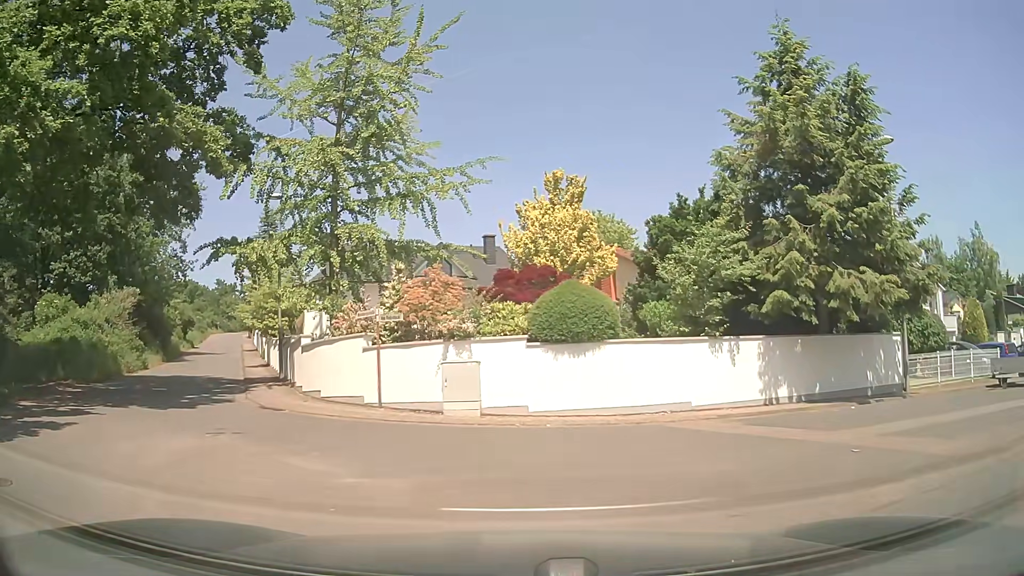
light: Day
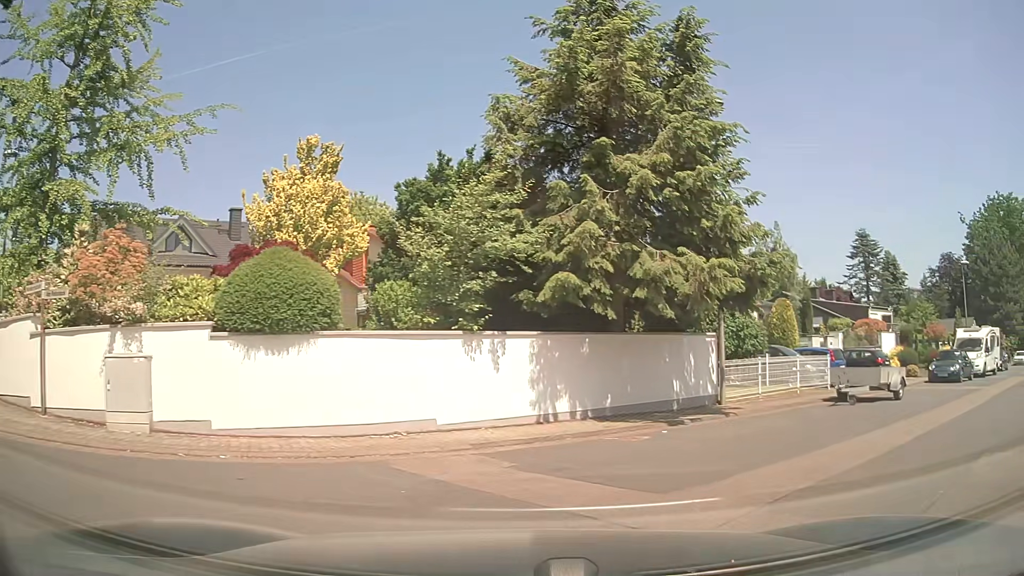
(+0.7, +4.2) m; +21°
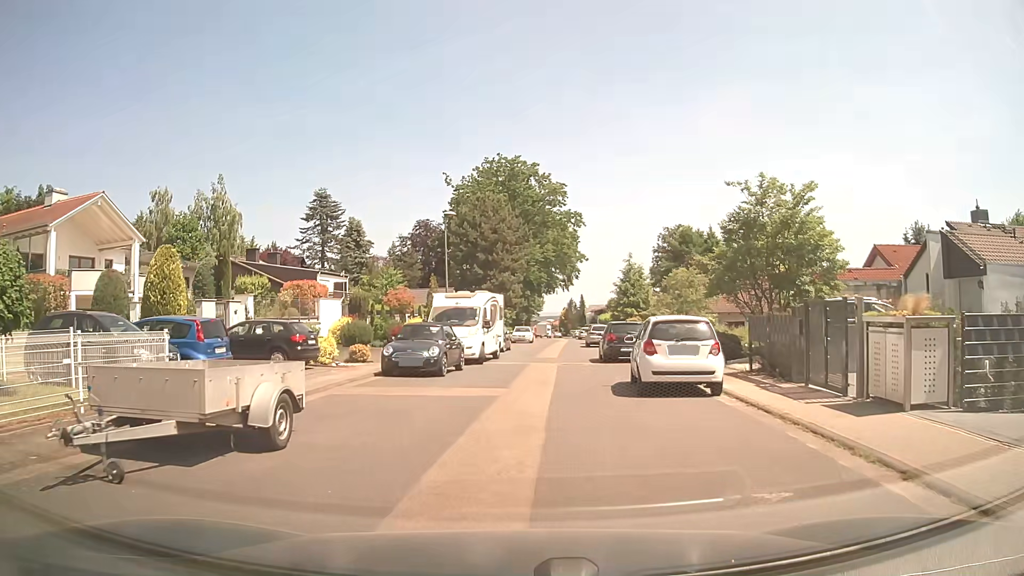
(+6.1, +10.4) m; +46°
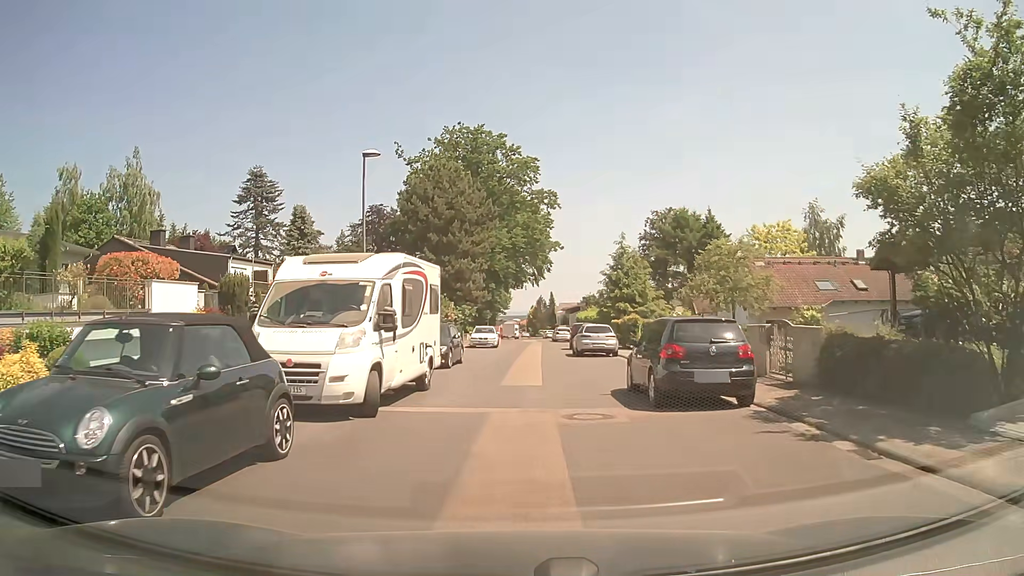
(+0.3, +13.7) m; +3°
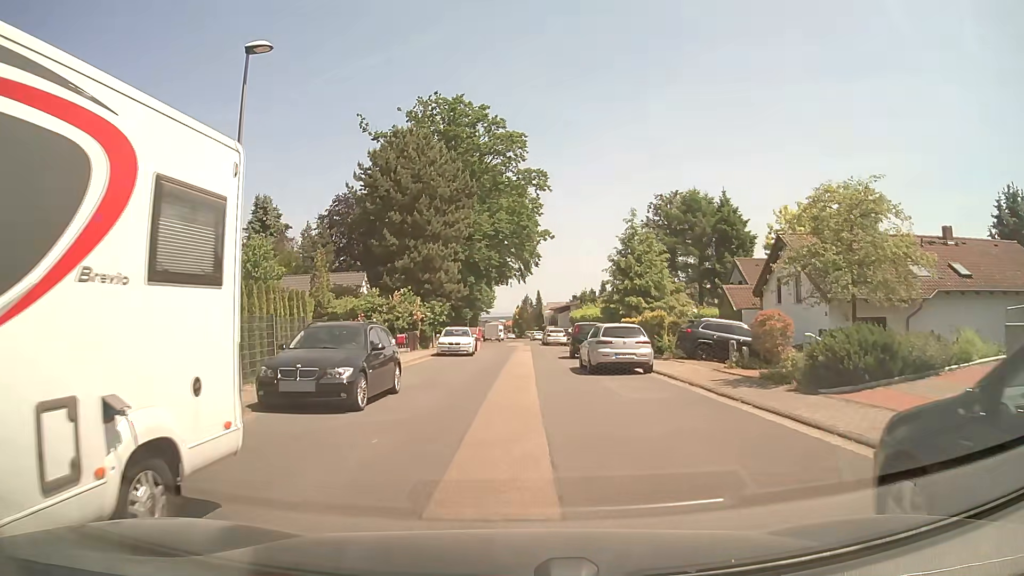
(+0.2, +10.5) m; +1°
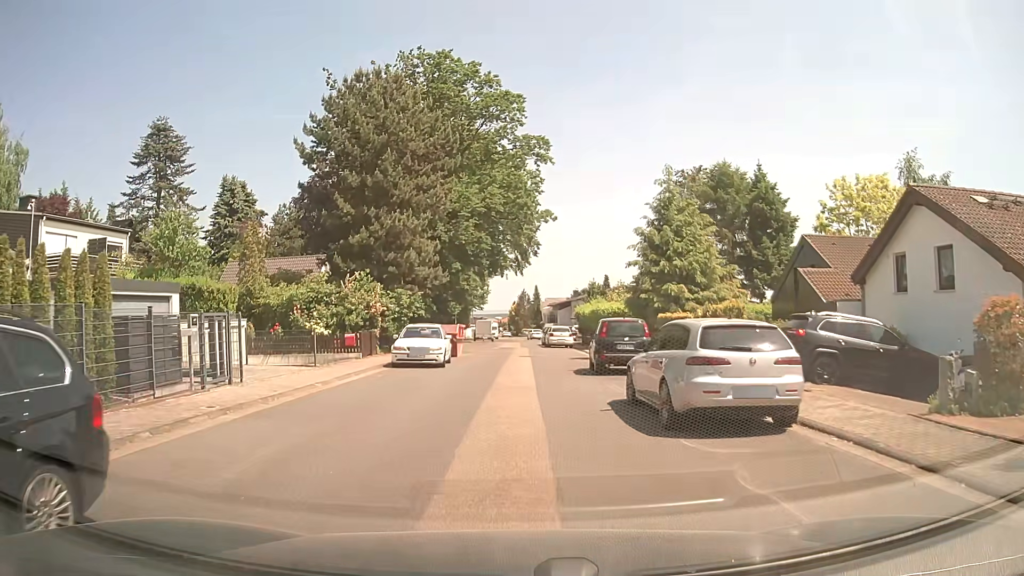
(+0.1, +10.6) m; 0°
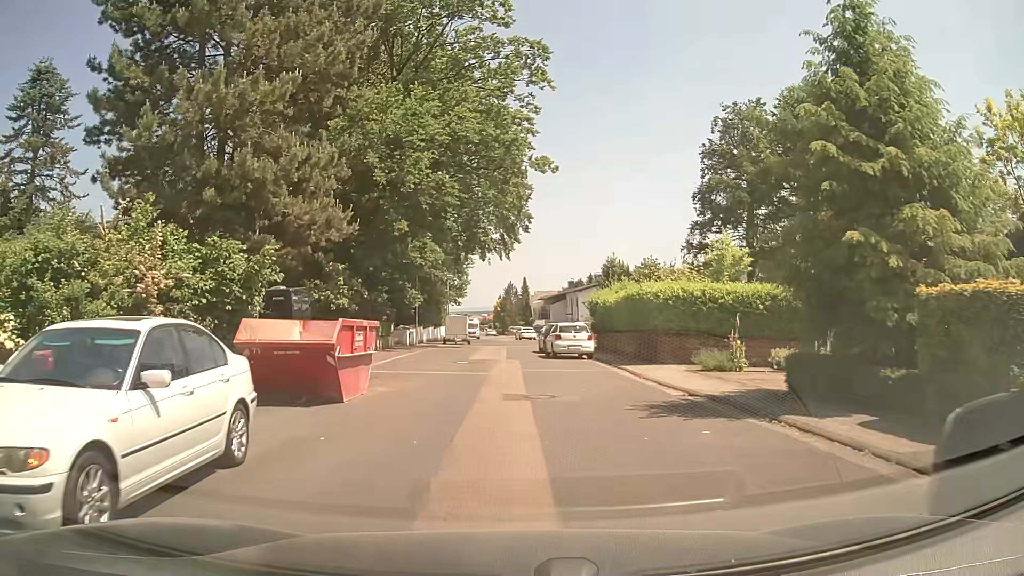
(0.0, +18.3) m; +1°
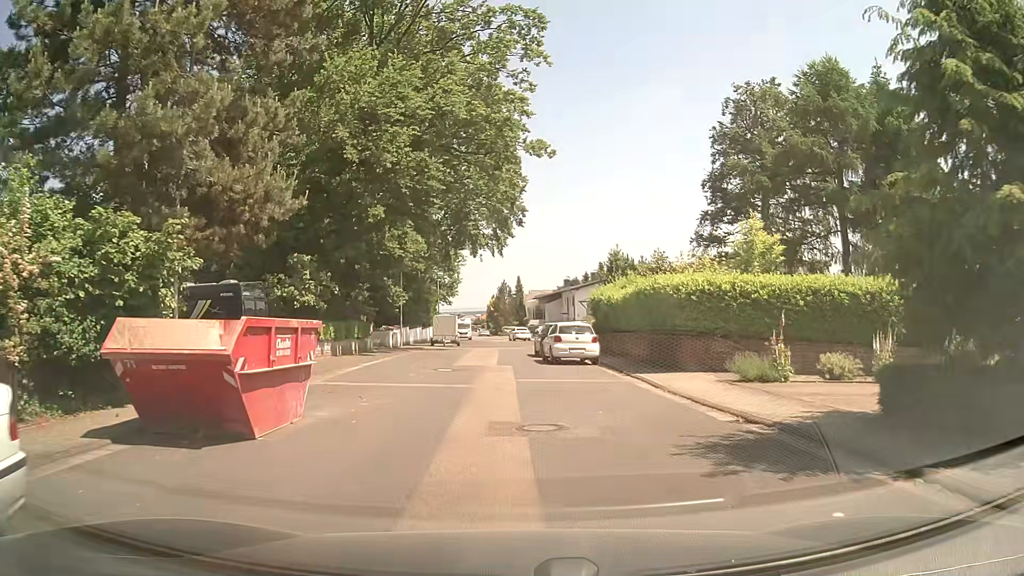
(0.0, +3.8) m; +1°
(0, +10) (-1, +20) (-1, +30) (-2, +40) (-2, +50) (-2, +60) (-3, +70) (-4, +80) (-4, +90) (-5, +100) m
